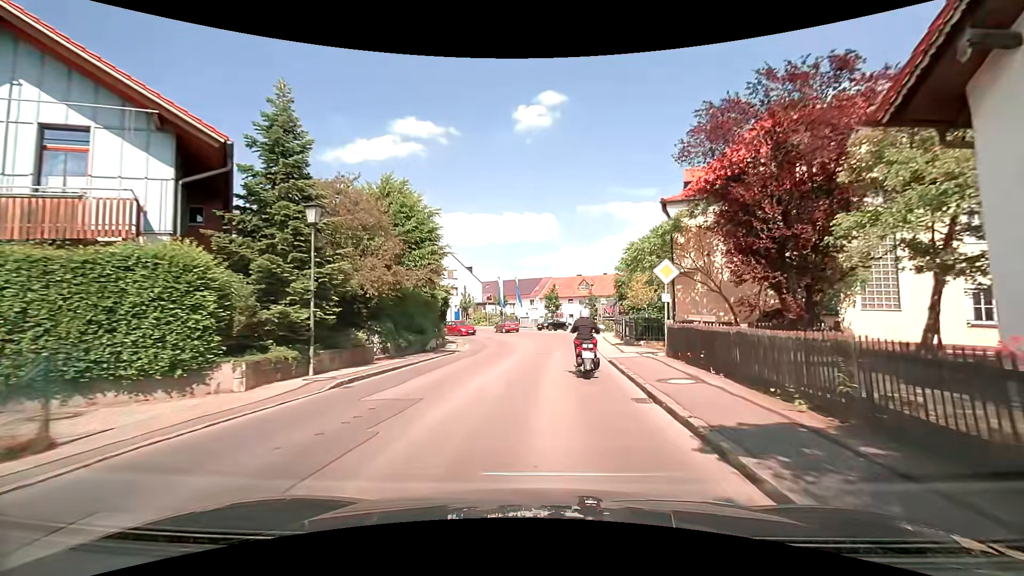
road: secondary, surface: asphalt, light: Day
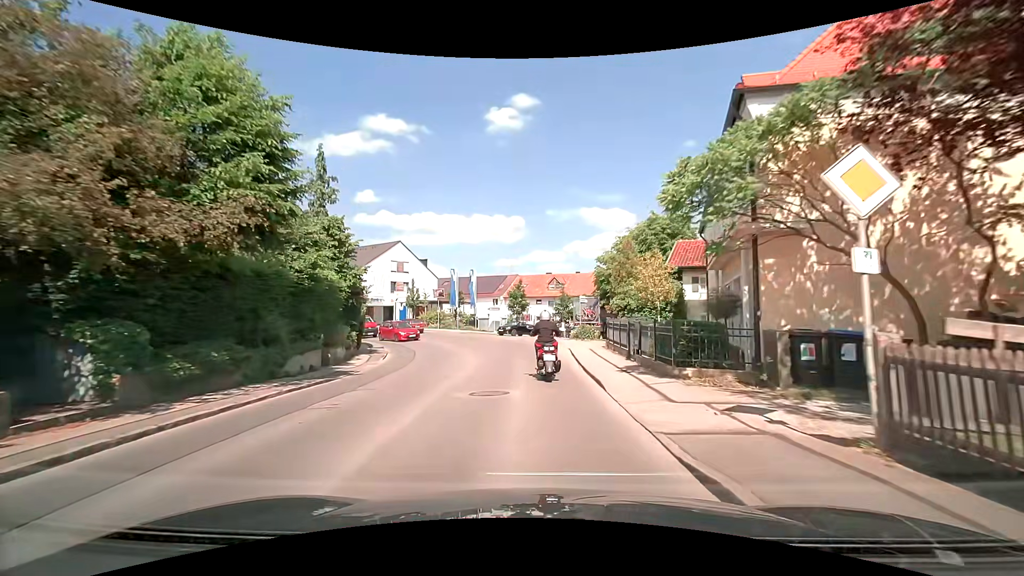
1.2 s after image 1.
(+0.4, +11.3) m; +4°
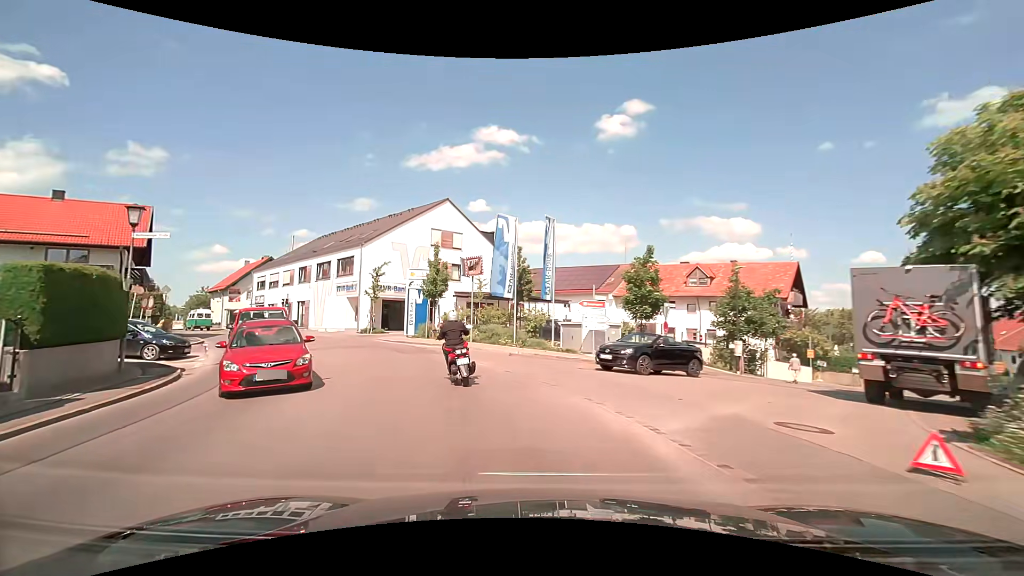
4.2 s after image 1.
(-1.3, +28.5) m; -11°
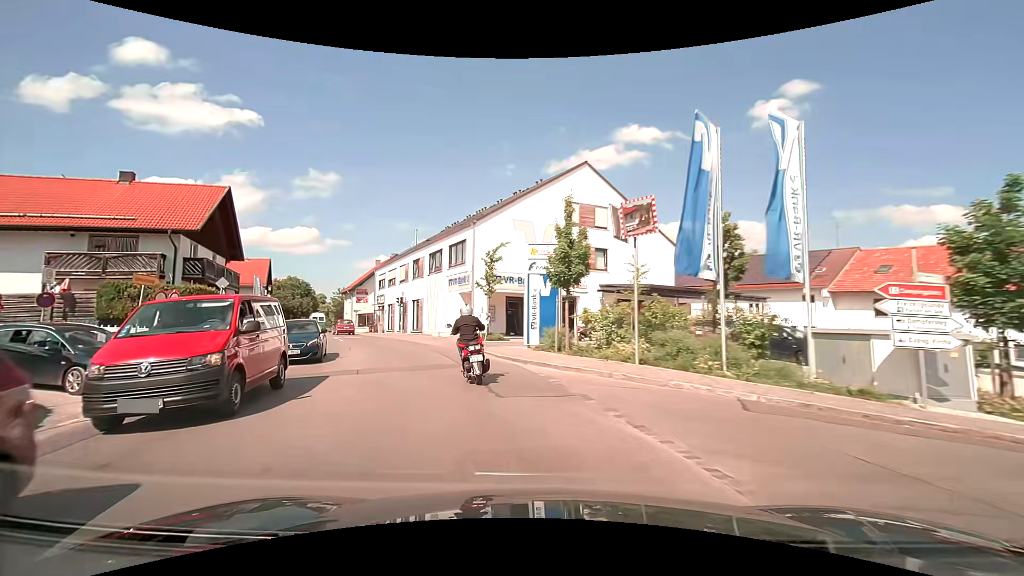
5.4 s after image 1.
(-1.5, +11.4) m; -15°
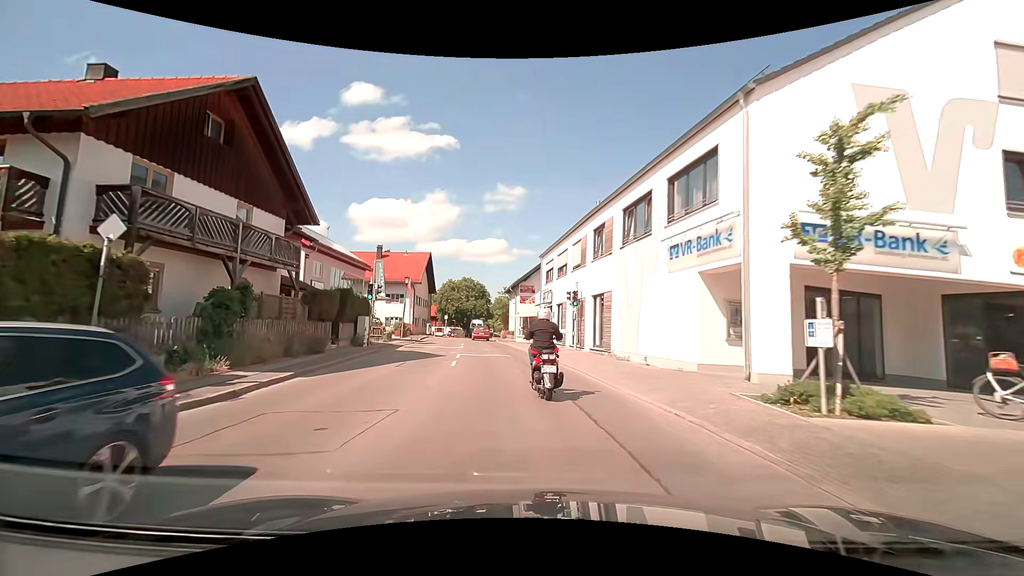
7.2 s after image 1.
(-3.7, +17.1) m; -22°
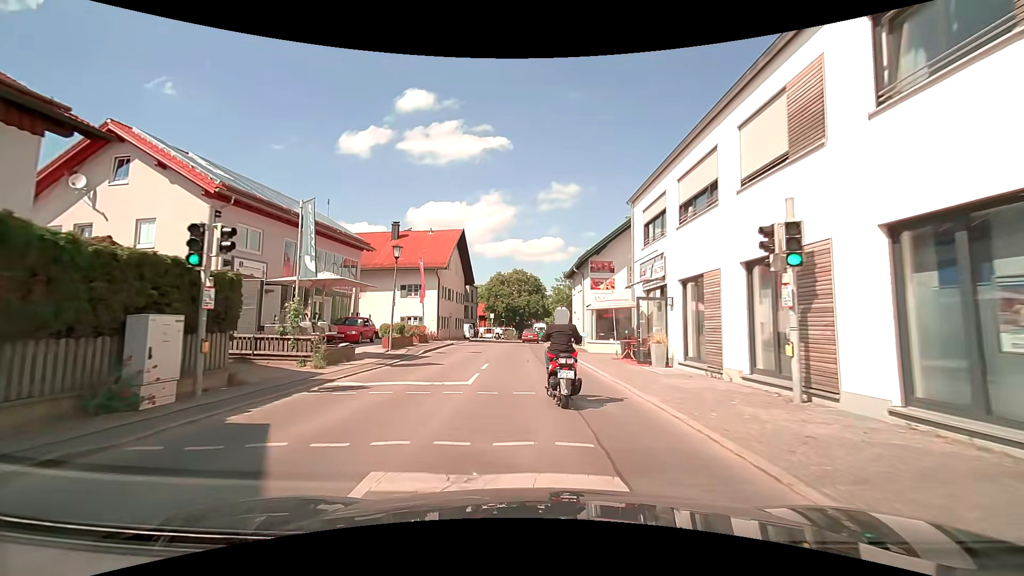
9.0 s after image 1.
(-1.1, +17.1) m; -7°
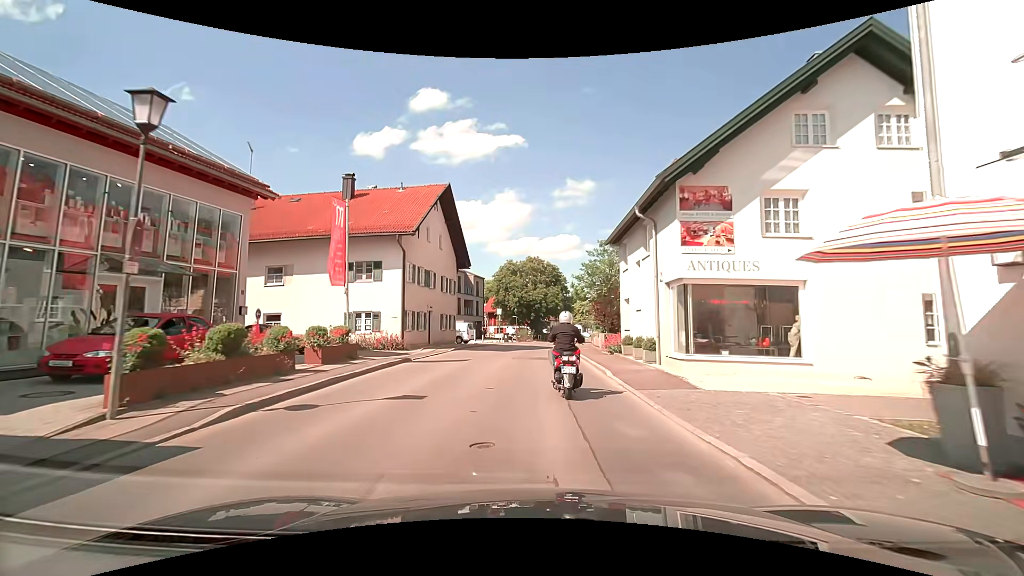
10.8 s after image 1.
(-0.2, +15.6) m; -1°
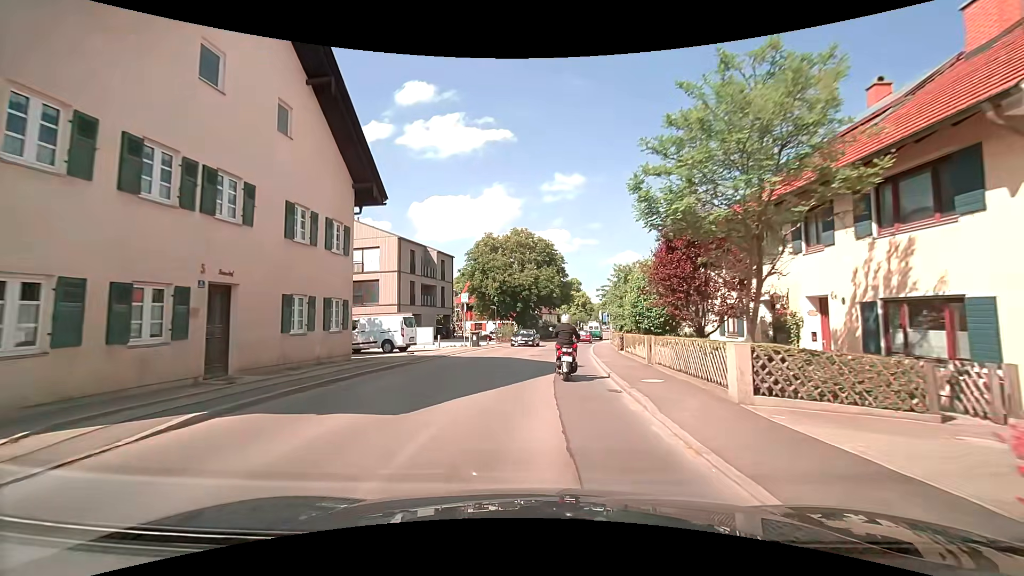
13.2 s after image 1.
(-0.1, +20.5) m; +1°
(0, +10) (0, +20) (+1, +30) (+2, +40) (+3, +50) (+4, +60) (+6, +70) (+8, +79) (+9, +89) (+11, +99) m
